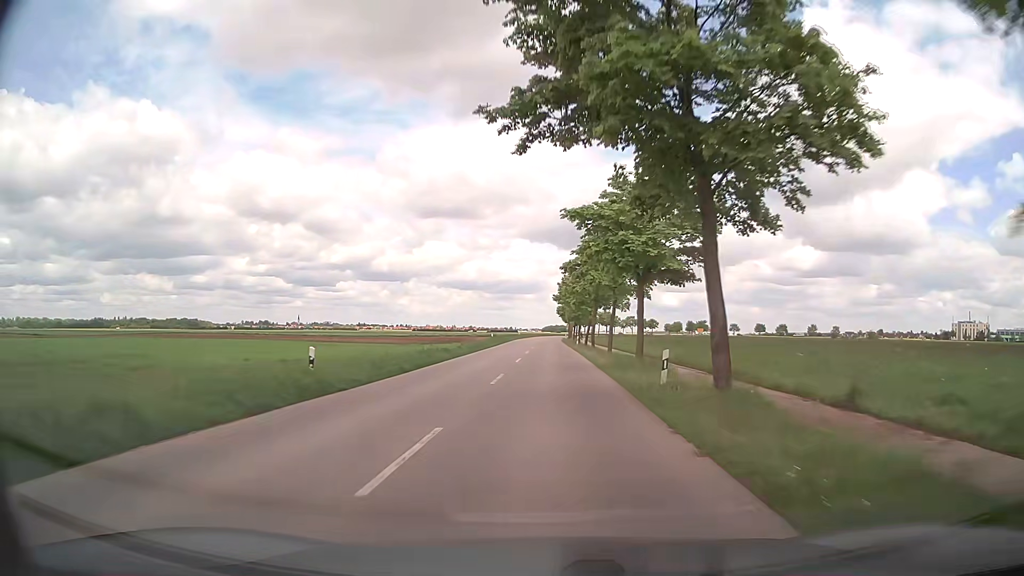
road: tertiary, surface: asphalt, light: Day
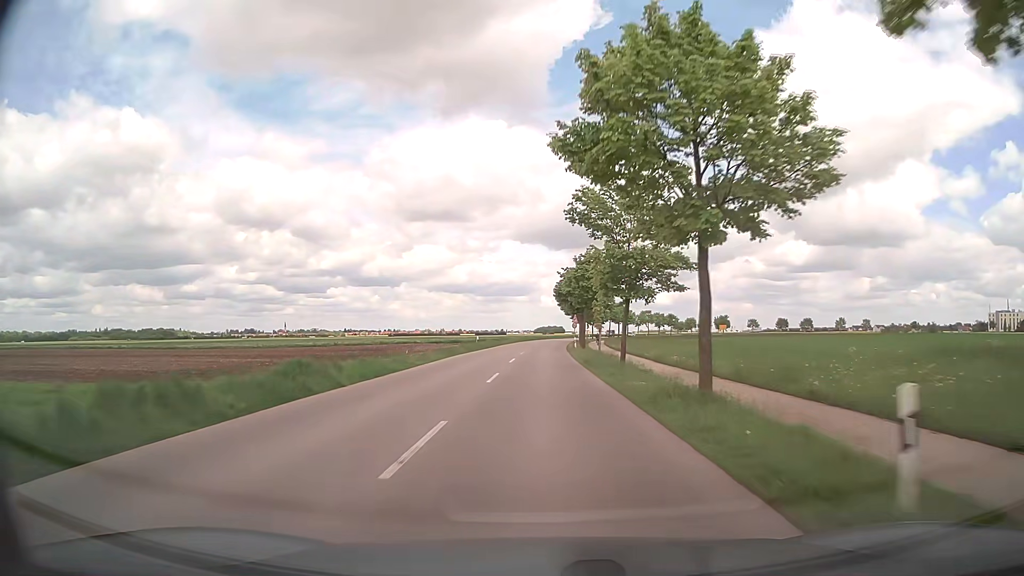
(+0.5, +59.7) m; 0°
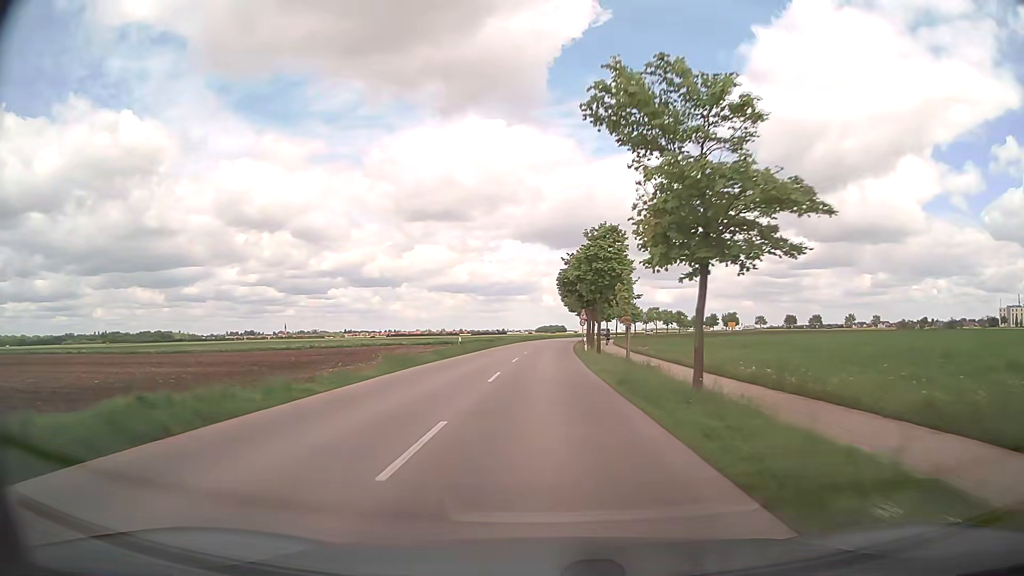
(0.0, +12.1) m; 0°
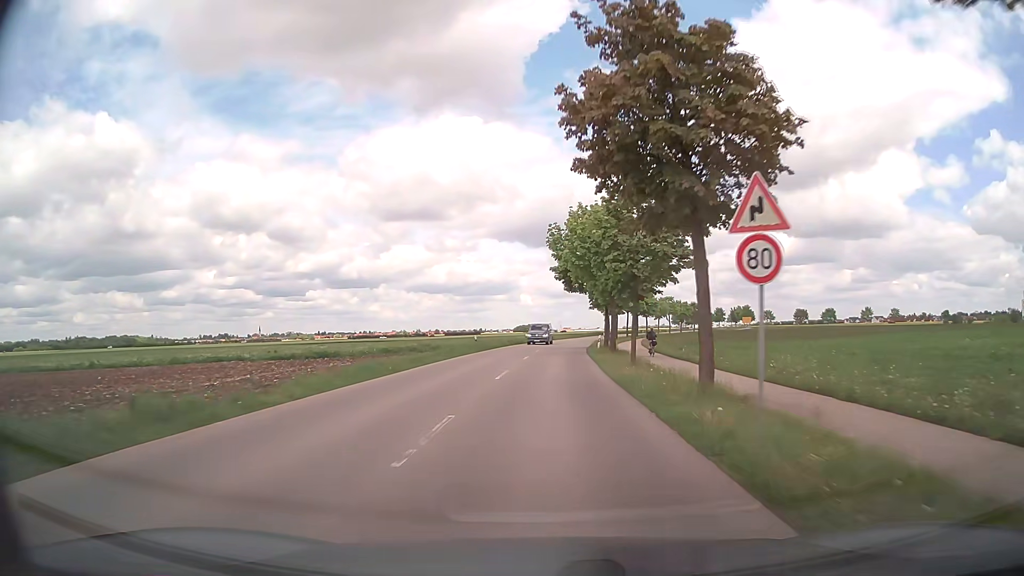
(+0.3, +47.4) m; +2°
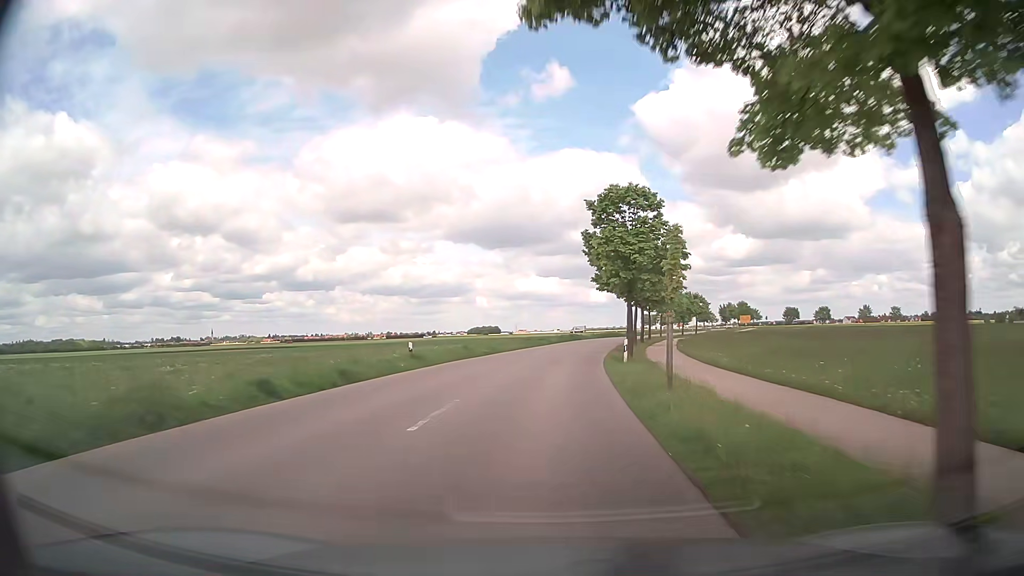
(+1.1, +45.4) m; +3°
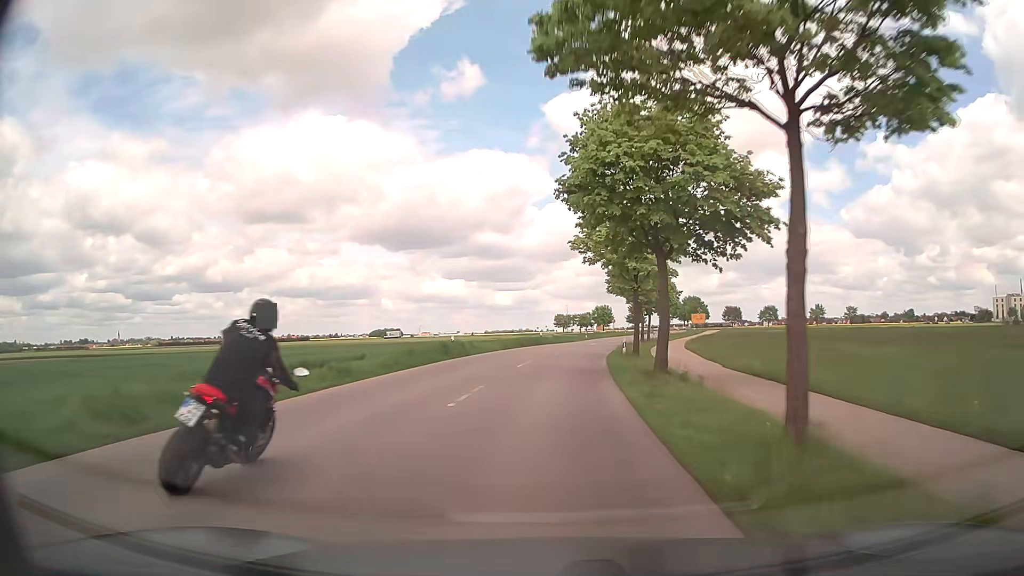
(+2.9, +45.0) m; +8°
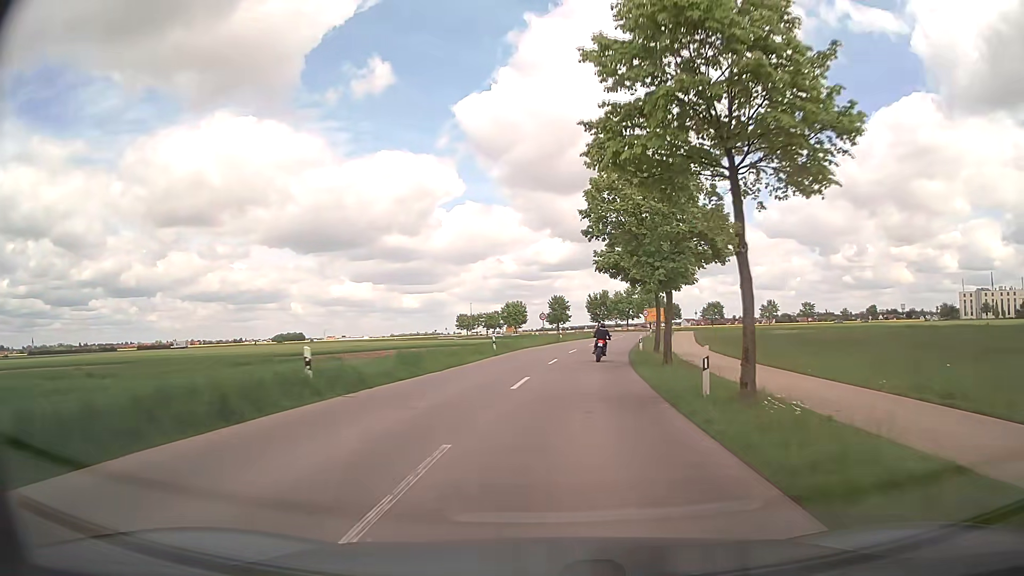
(+2.4, +43.4) m; +7°
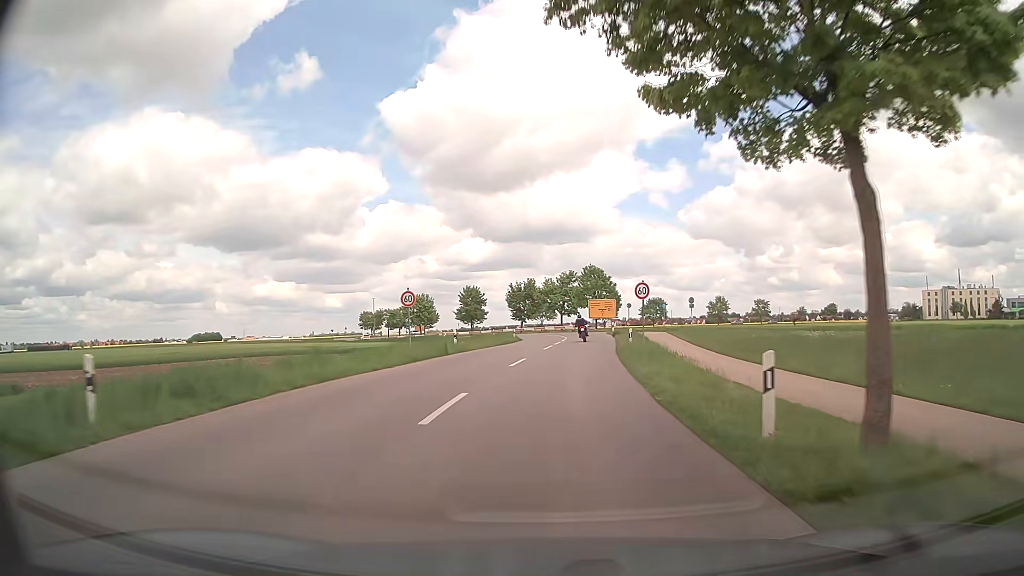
(+1.9, +30.3) m; +7°
(0, +10) (+1, +20) (+2, +30) (+3, +40) (+3, +50) (+3, +60) (+2, +70) (0, +80) (-3, +89) (-7, +99) m
